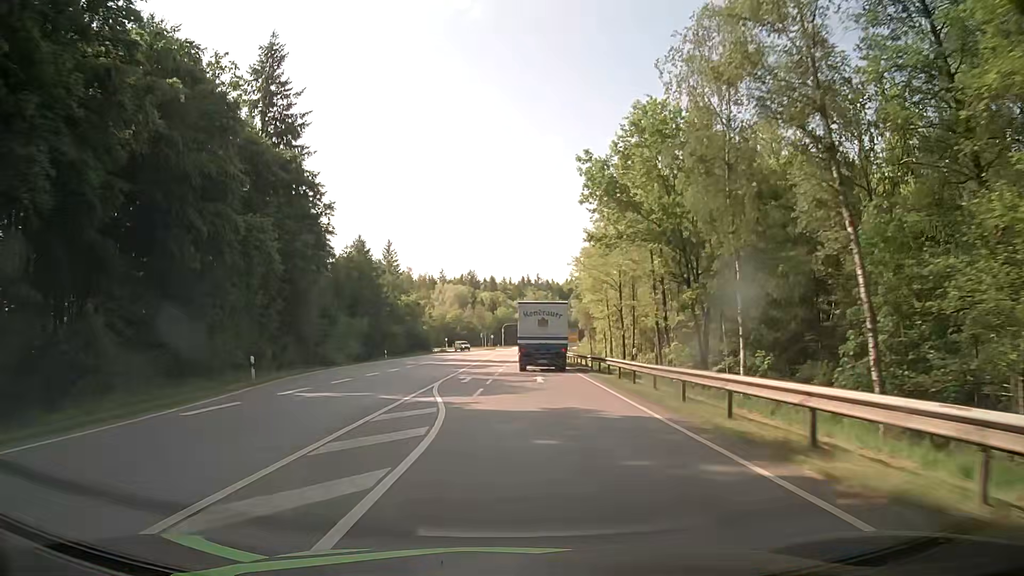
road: secondary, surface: asphalt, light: Day
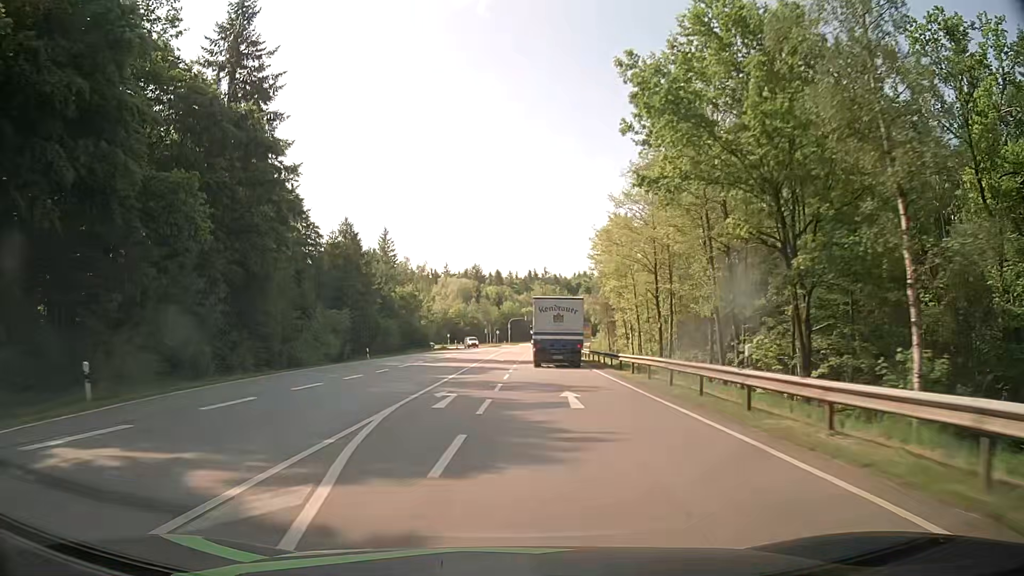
(0.0, +11.5) m; 0°
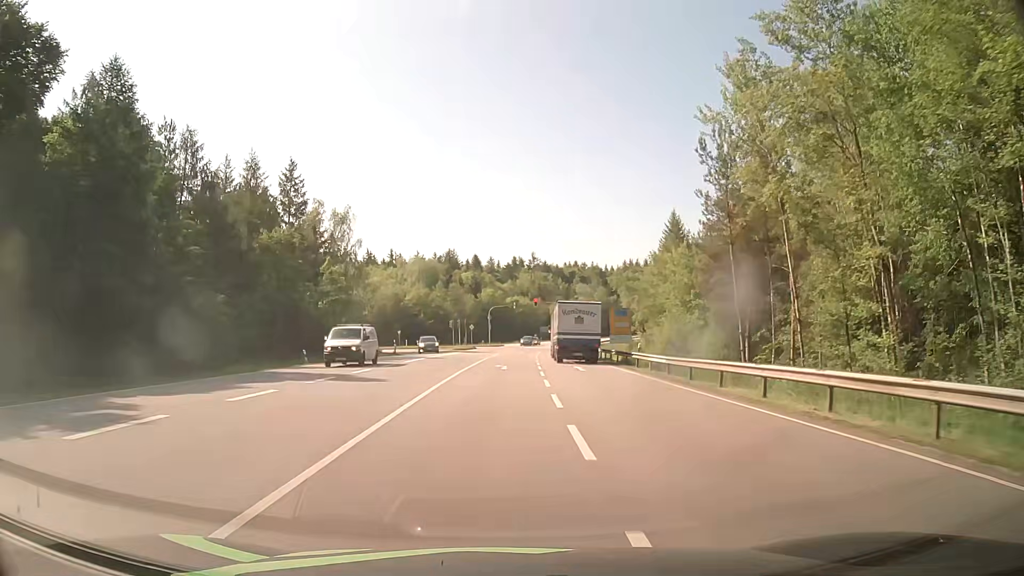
(+0.2, +52.7) m; +1°
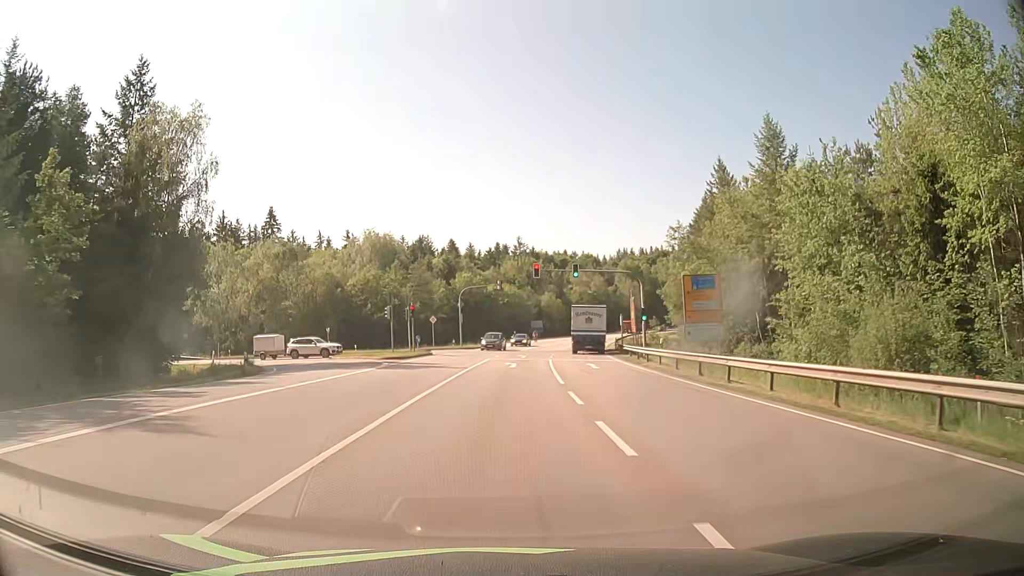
(+0.5, +35.3) m; +1°
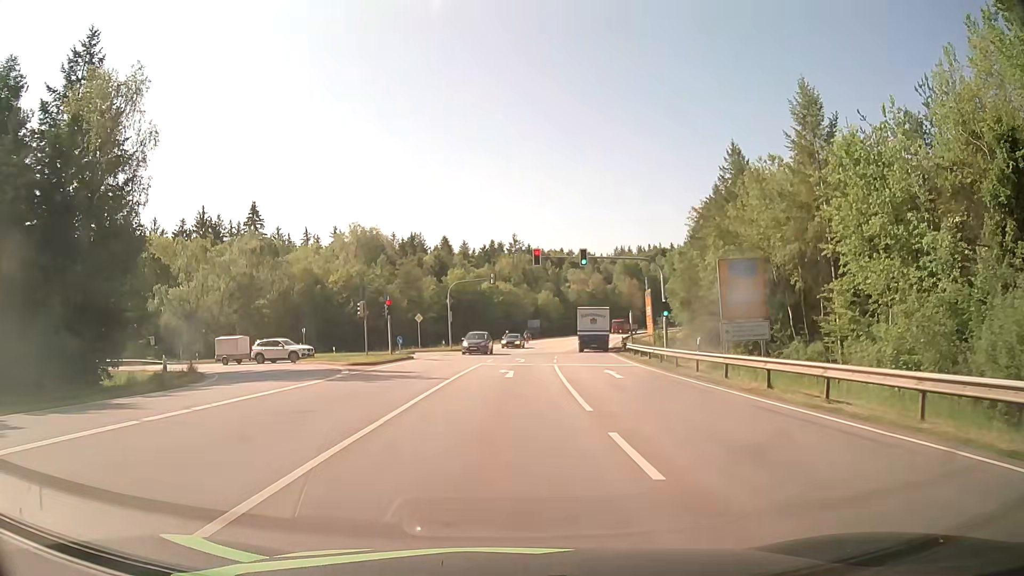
(0.0, +7.2) m; 0°
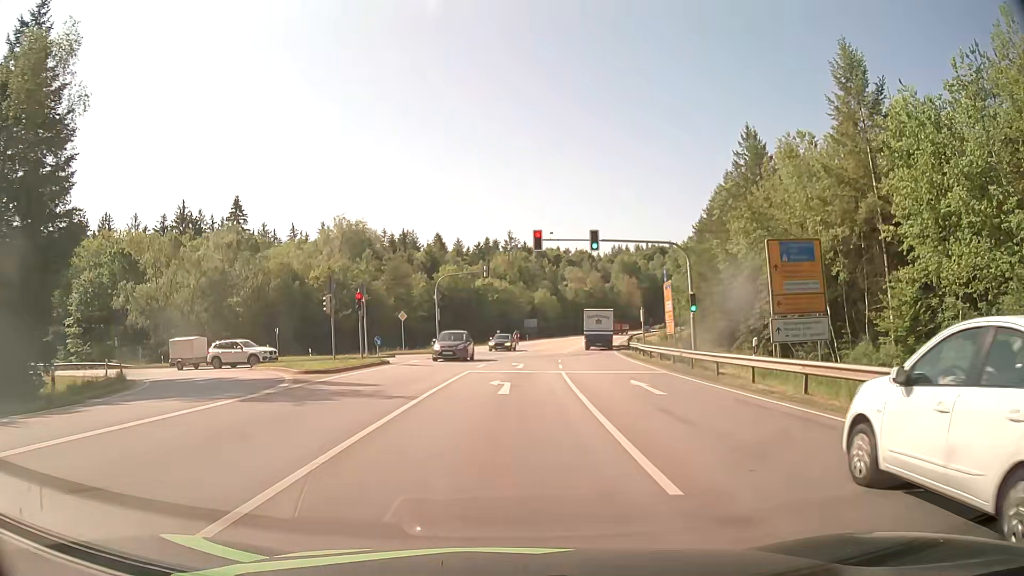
(0.0, +6.5) m; 0°
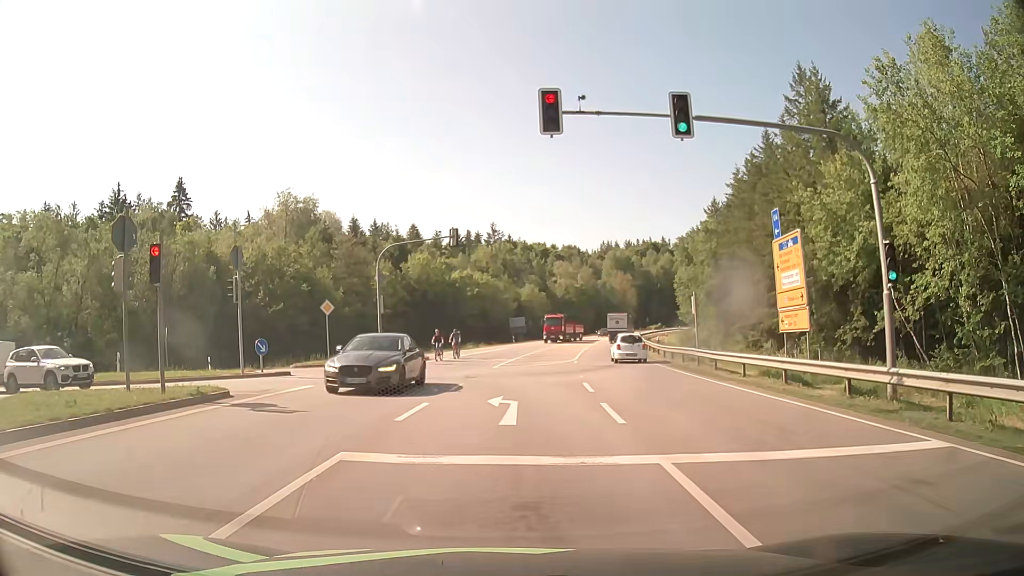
(+0.2, +17.4) m; +2°
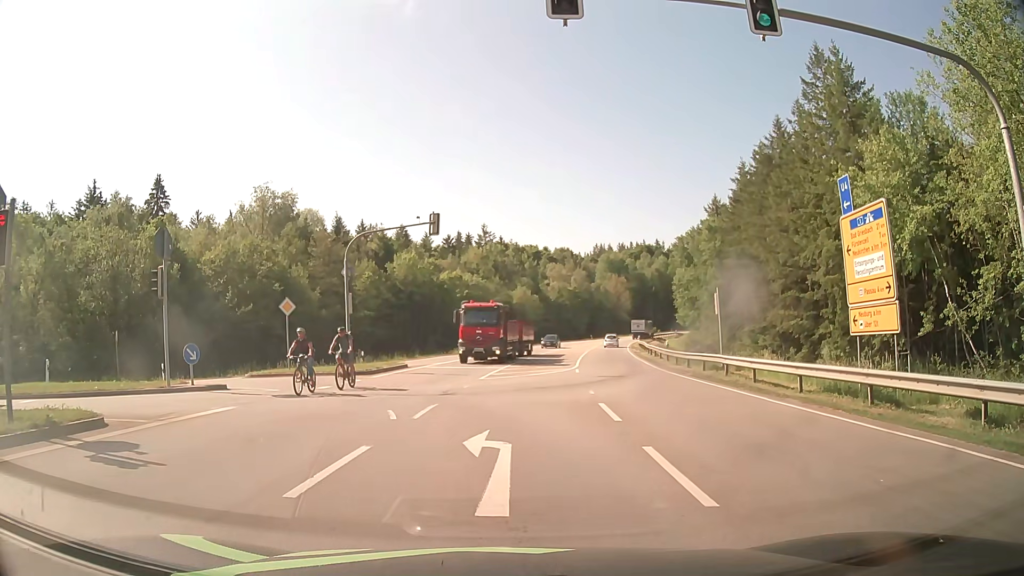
(0.0, +4.7) m; +1°
